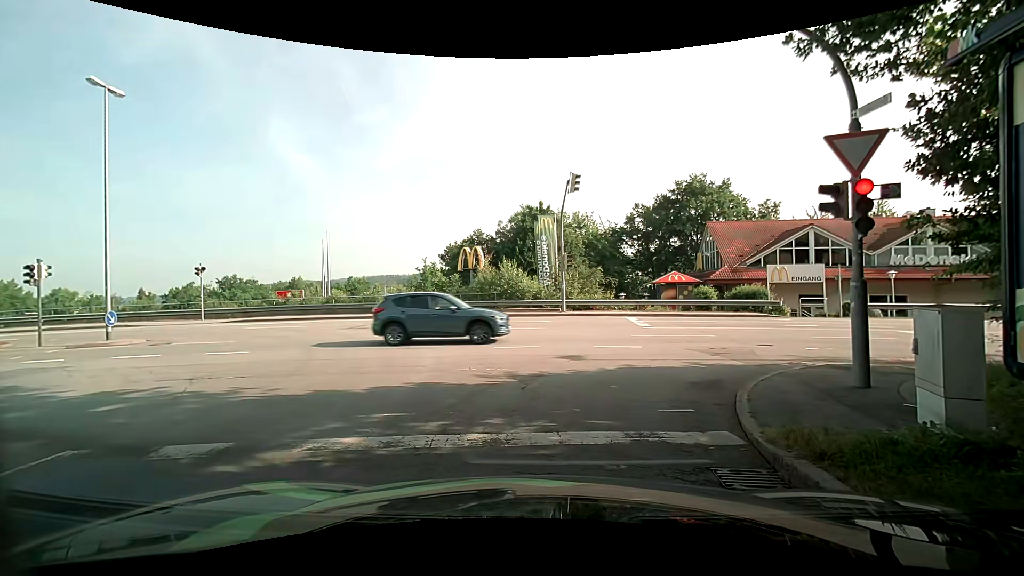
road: residential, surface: asphalt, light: Day
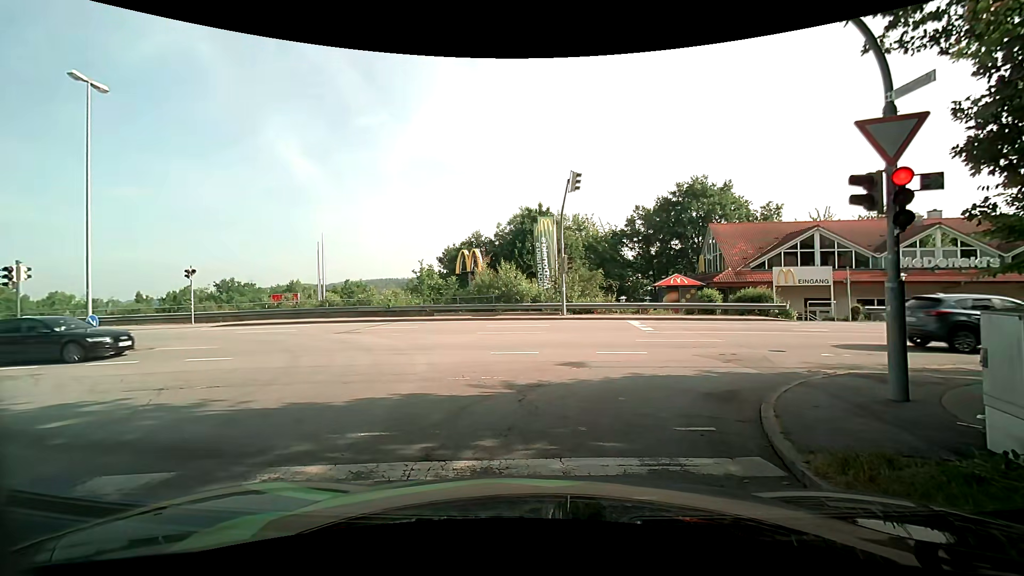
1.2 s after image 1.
(0.0, +0.8) m; 0°
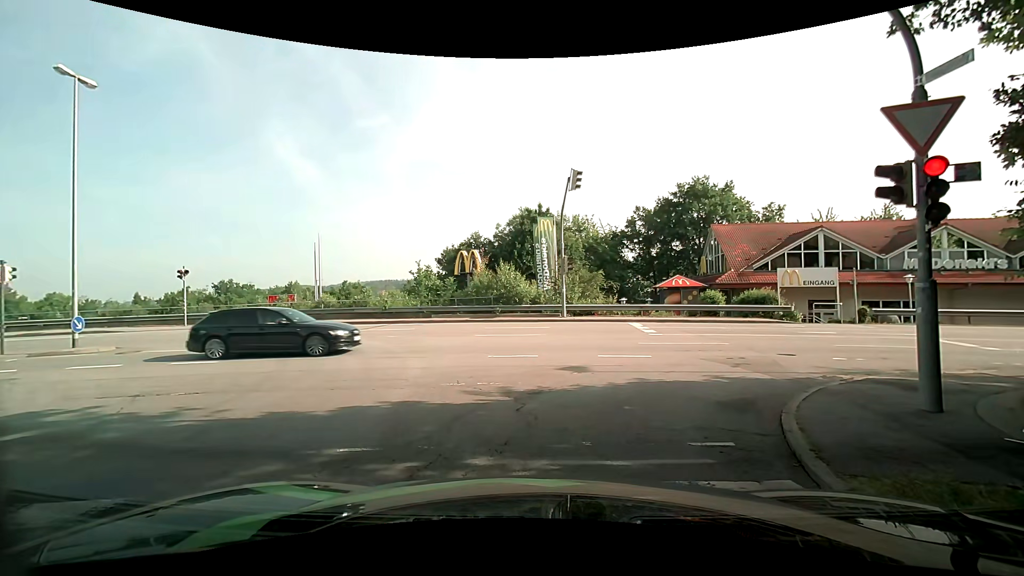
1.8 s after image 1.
(0.0, +0.6) m; 0°
